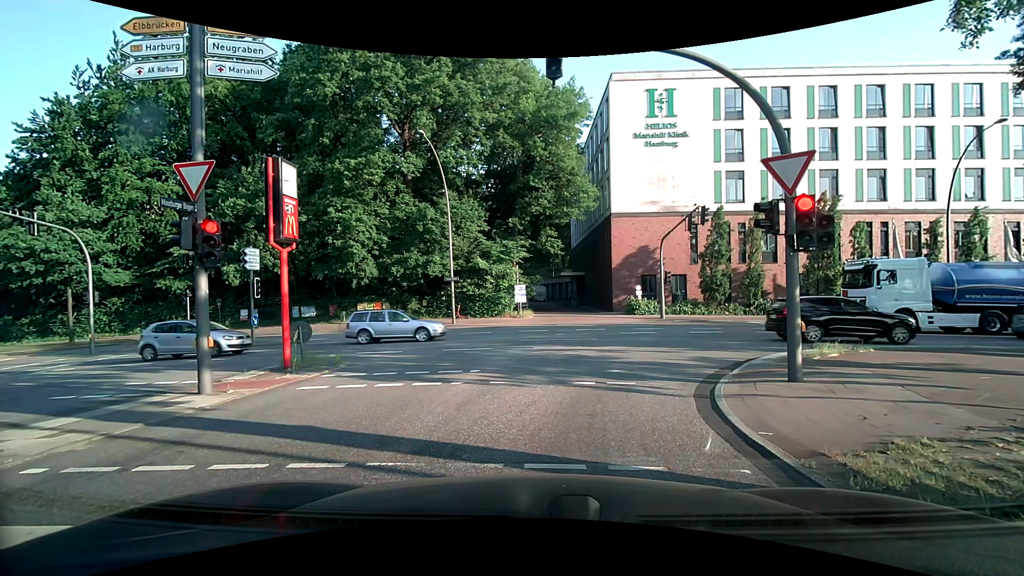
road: secondary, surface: asphalt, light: Day
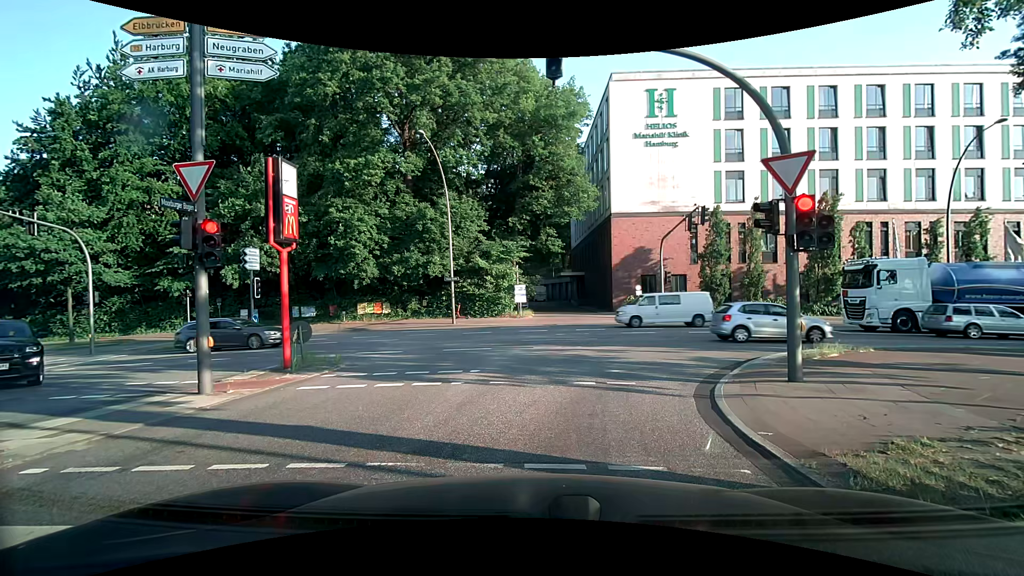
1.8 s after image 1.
(0.0, 0.0) m; 0°
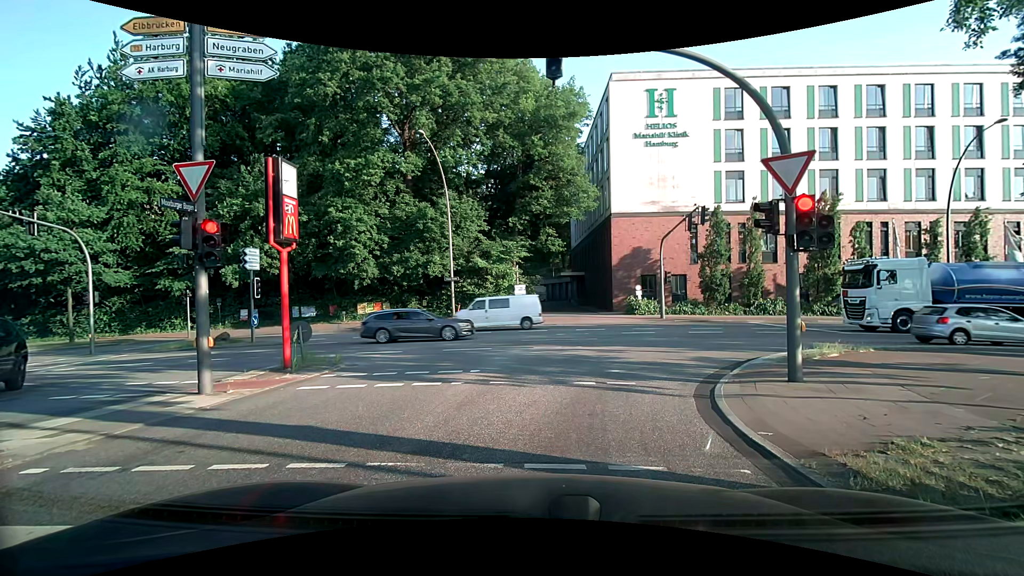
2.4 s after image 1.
(0.0, 0.0) m; 0°
